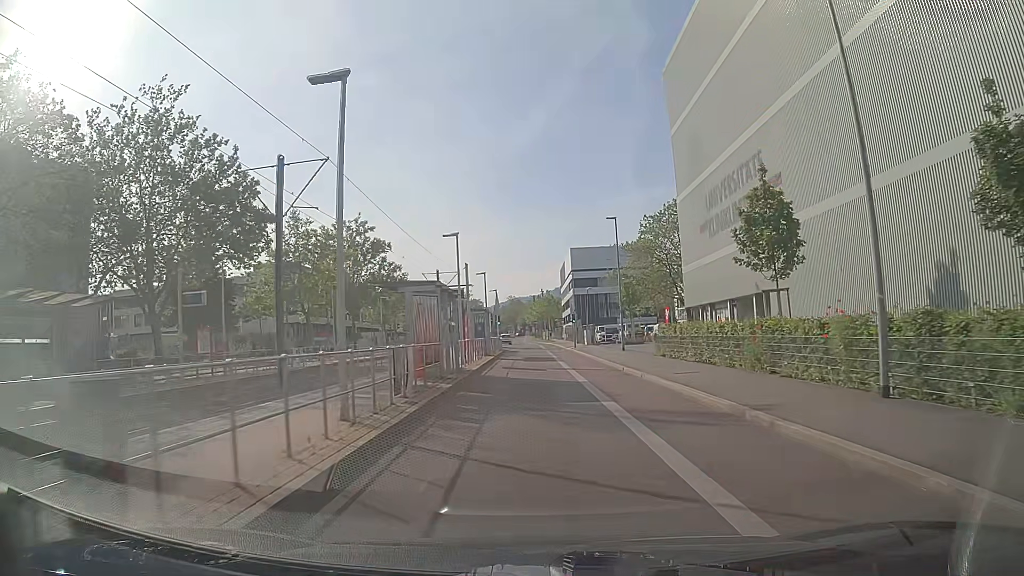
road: secondary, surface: asphalt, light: Day
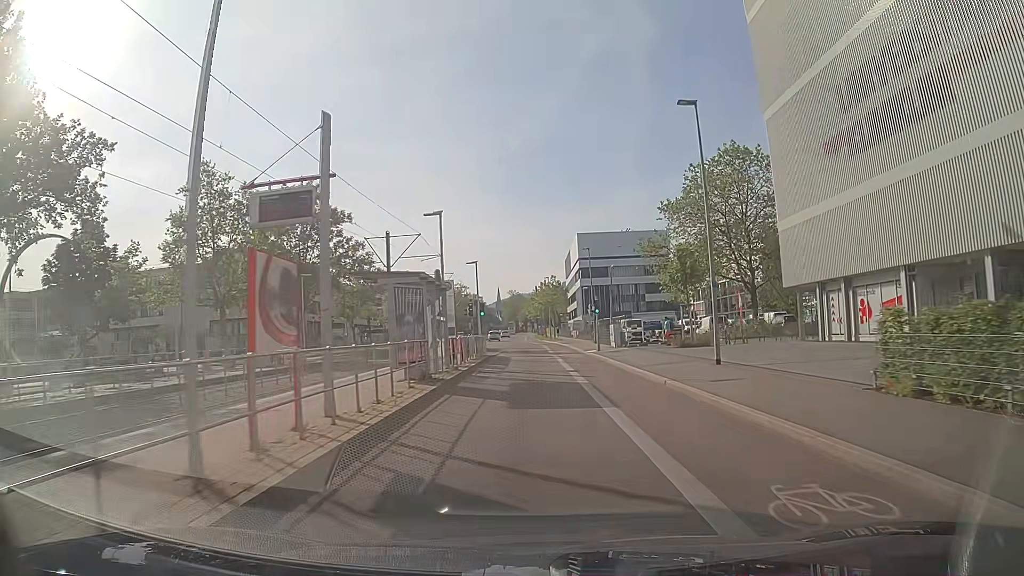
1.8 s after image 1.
(-0.1, +21.3) m; -1°
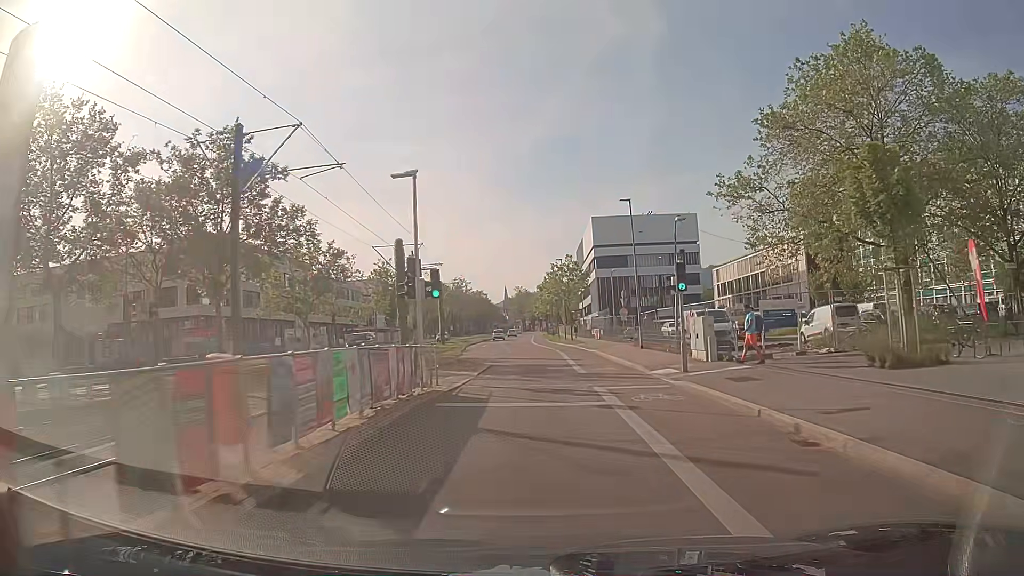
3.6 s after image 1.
(0.0, +21.5) m; 0°
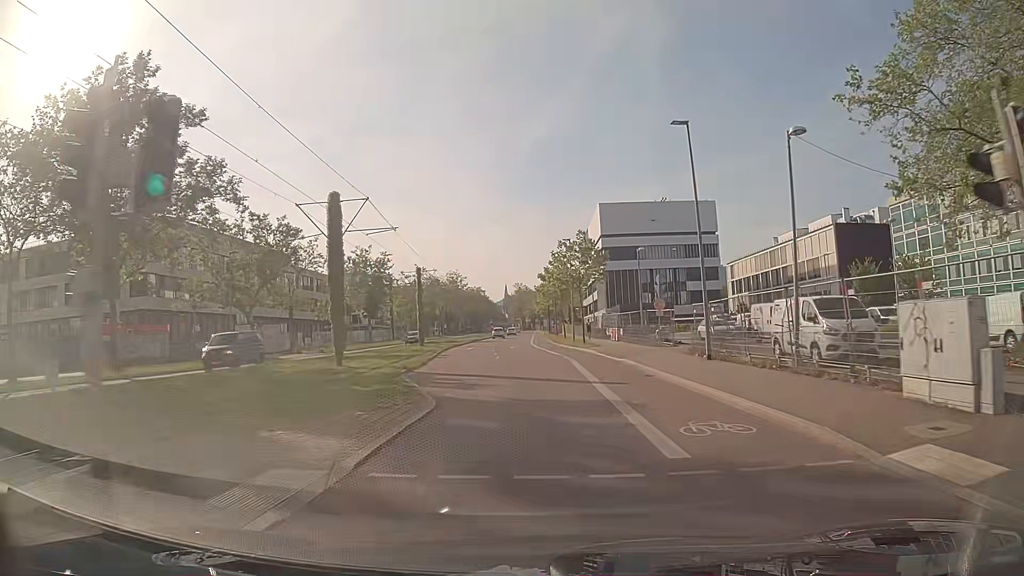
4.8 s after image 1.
(0.0, +14.4) m; 0°
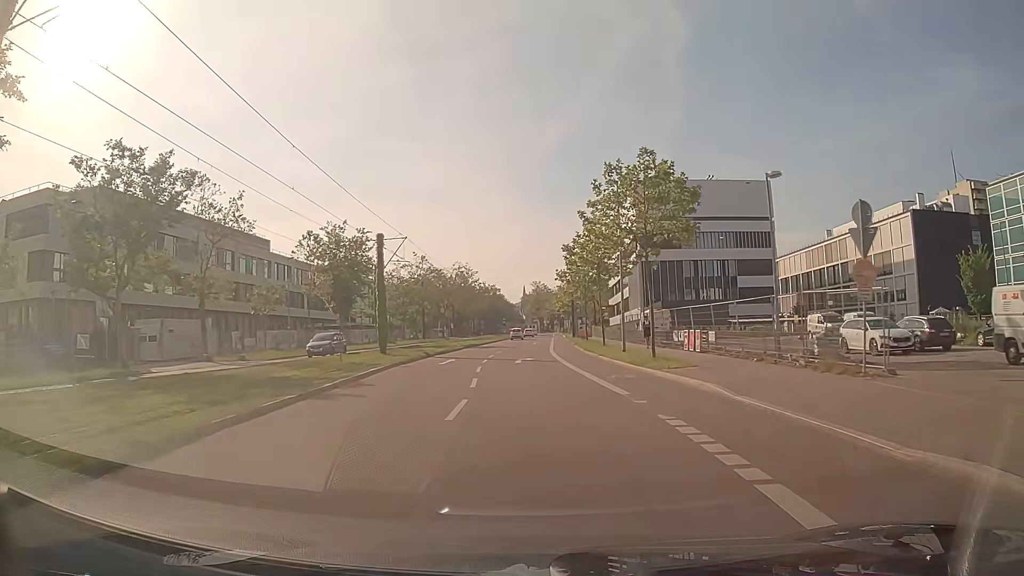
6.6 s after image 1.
(-0.1, +21.8) m; -2°
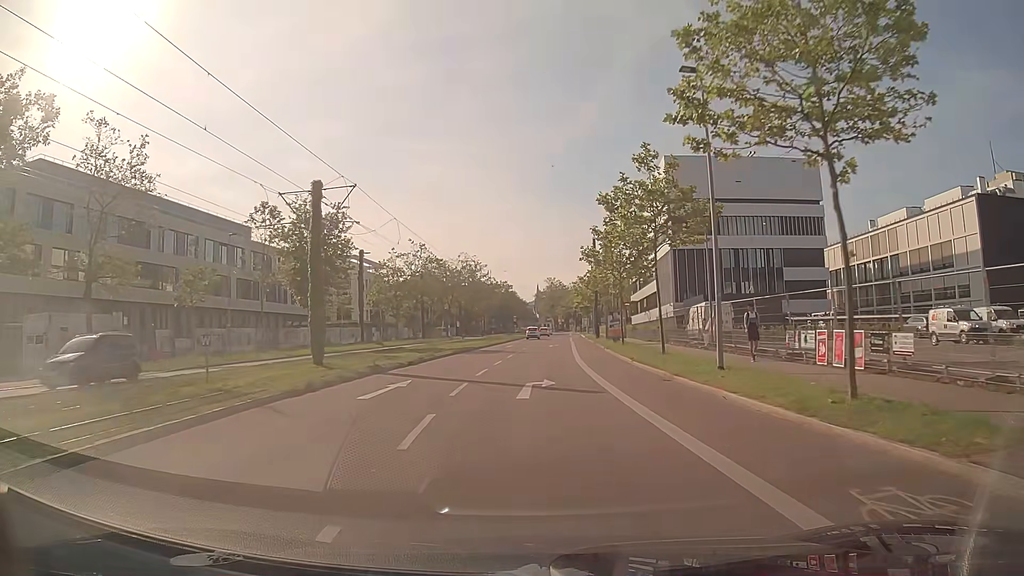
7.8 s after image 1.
(-0.1, +14.6) m; -1°
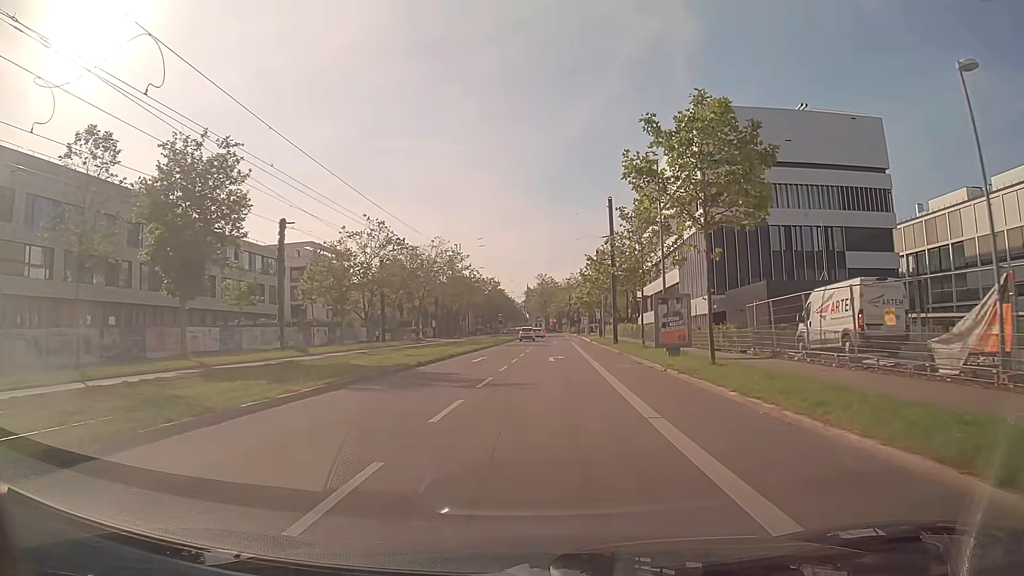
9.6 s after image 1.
(-0.1, +21.8) m; +1°
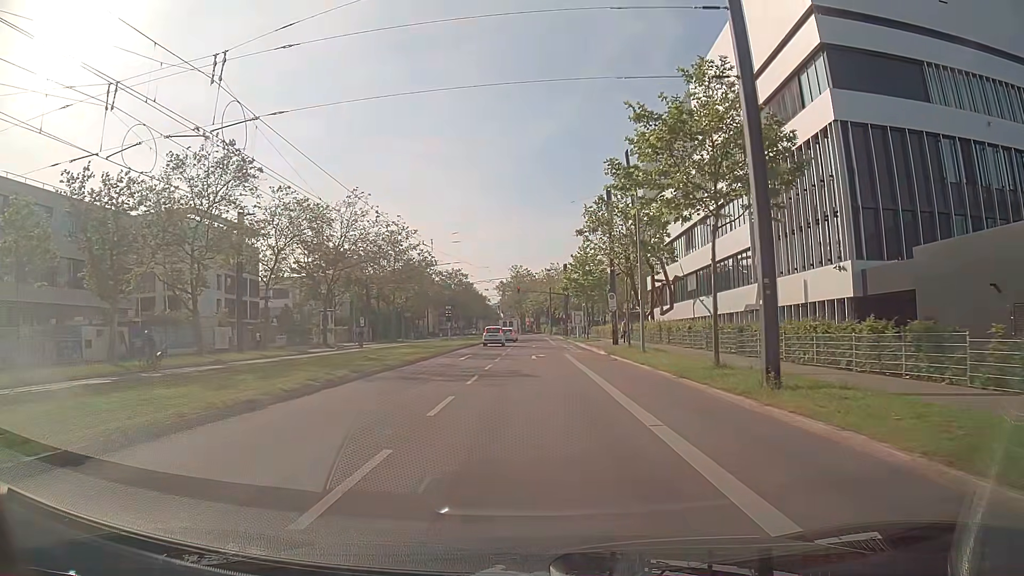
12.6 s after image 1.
(+0.9, +35.4) m; +2°
